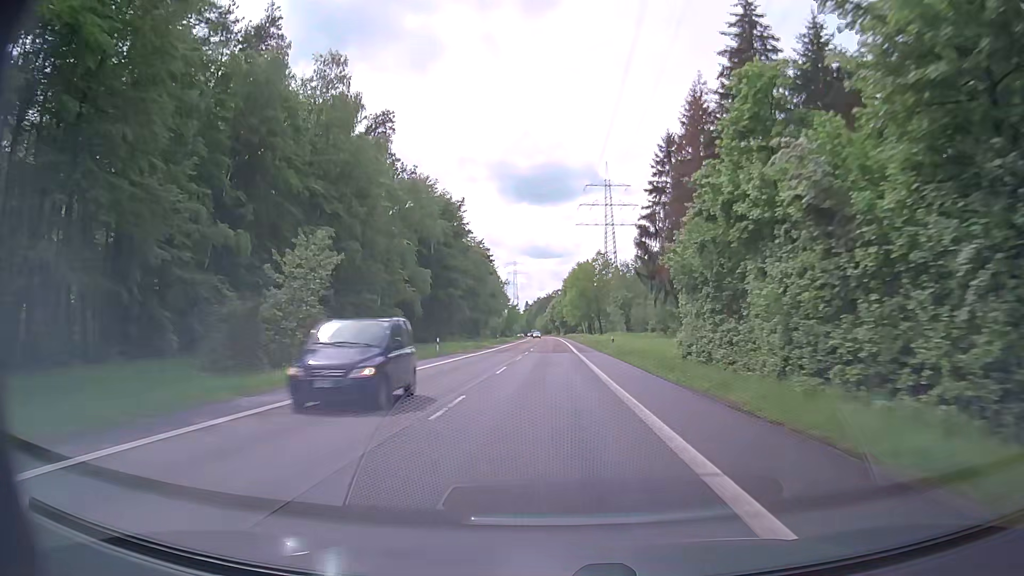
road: secondary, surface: asphalt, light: Day
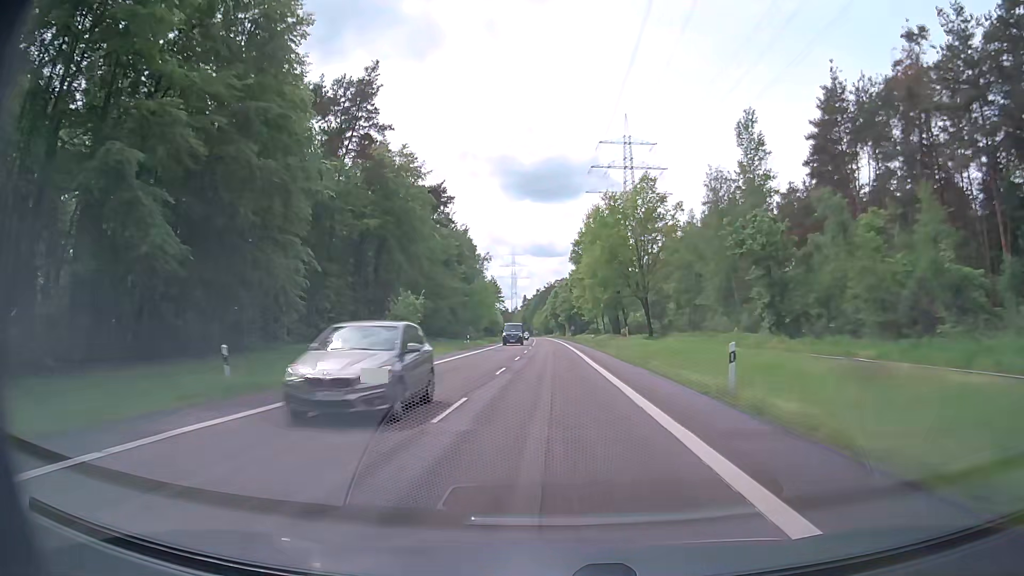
(-0.3, +79.1) m; 0°
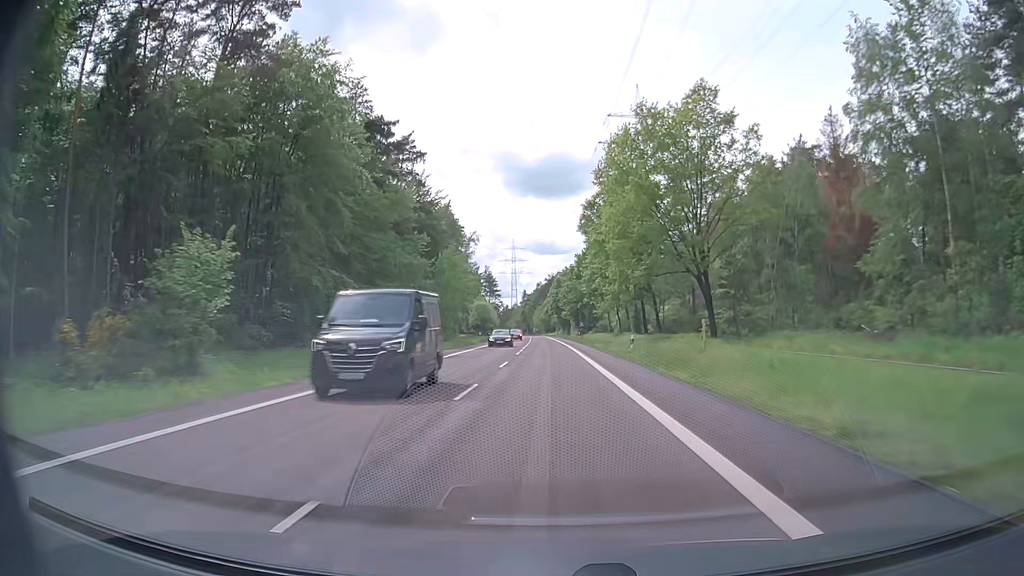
(-0.2, +31.3) m; 0°
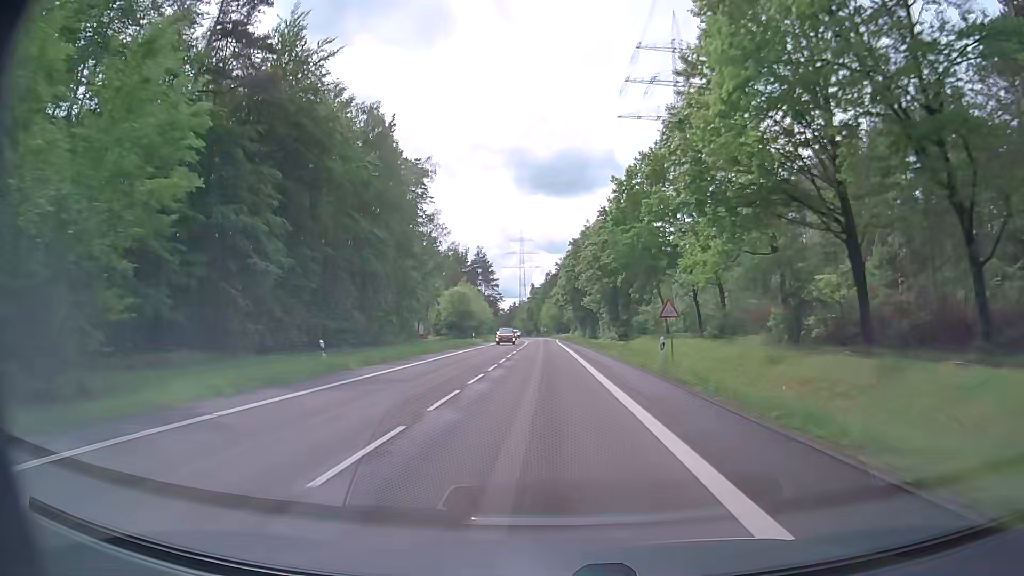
(-0.3, +59.0) m; -1°
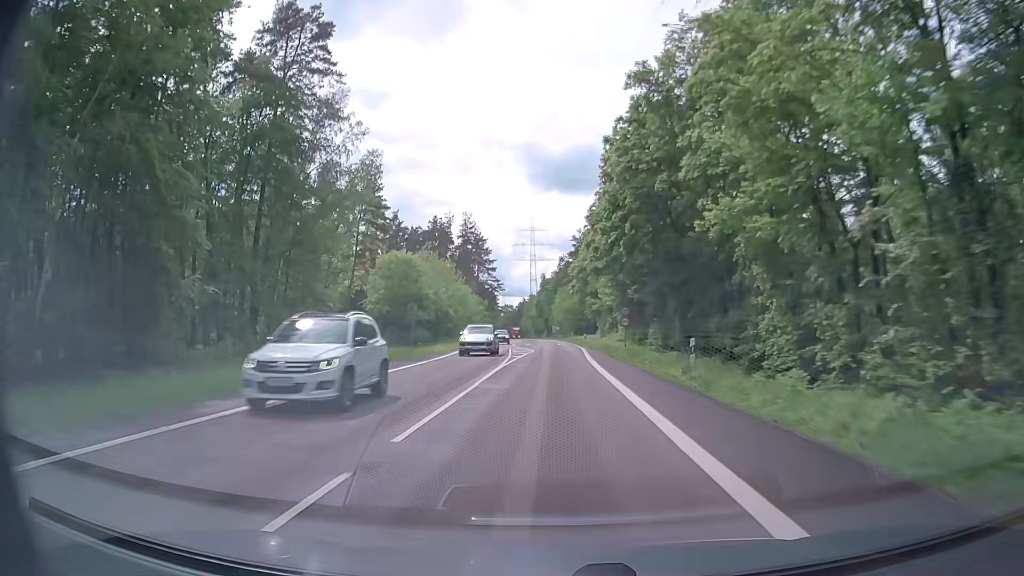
(-0.7, +54.0) m; -1°
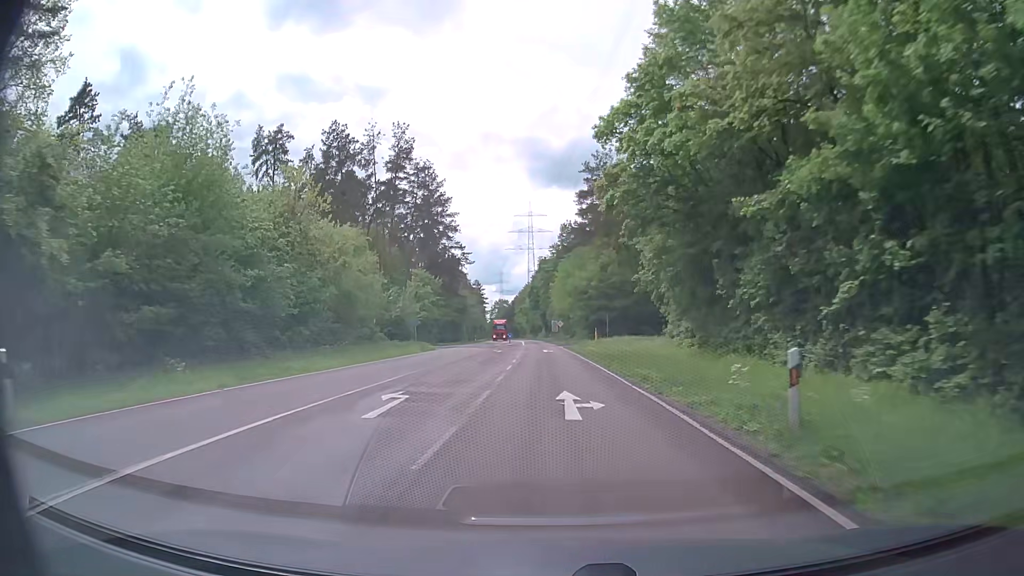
(+0.1, +60.9) m; -1°
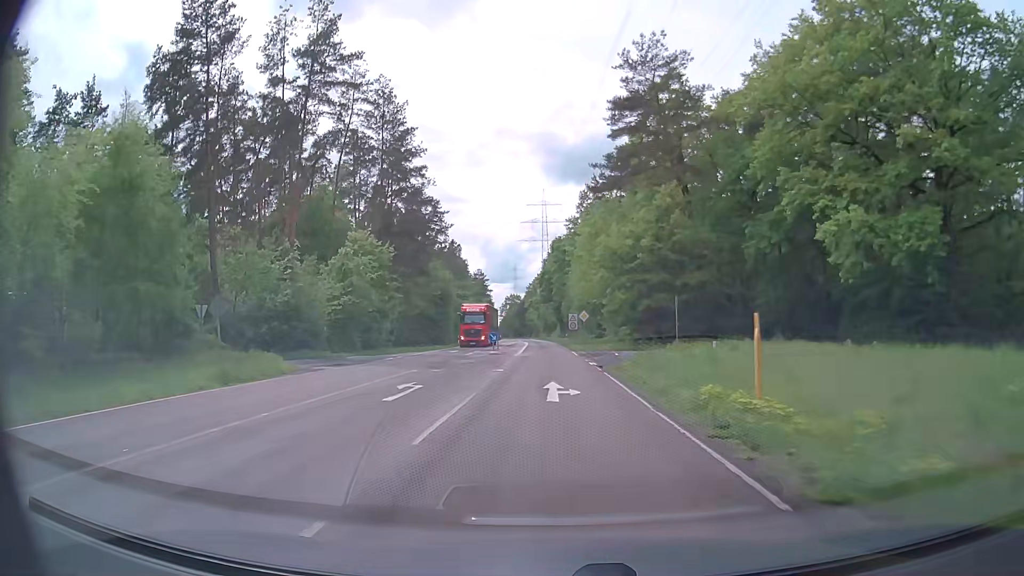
(-0.1, +33.2) m; -1°
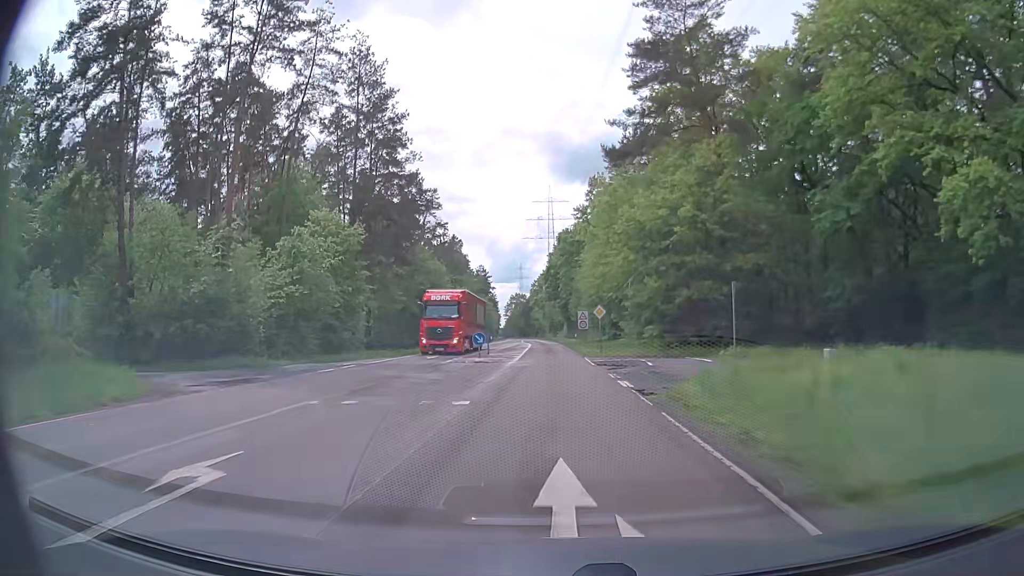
(-0.1, +10.7) m; -1°
(0, +10) (0, +20) (0, +30) (0, +40) (-1, +50) (-1, +60) (-1, +70) (-2, +80) (-2, +90) (-3, +100) m
